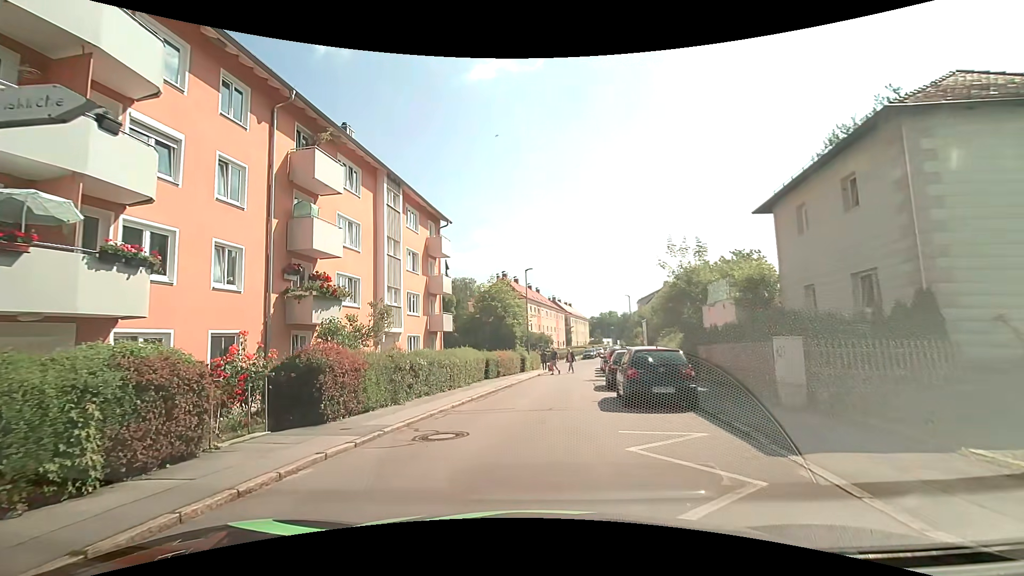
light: Day
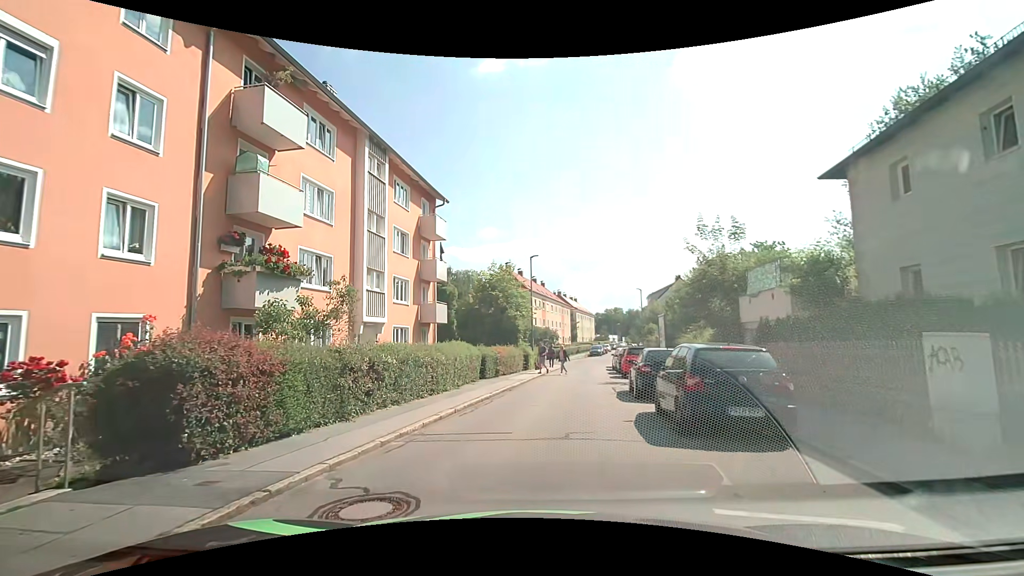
(-0.2, +4.1) m; -2°
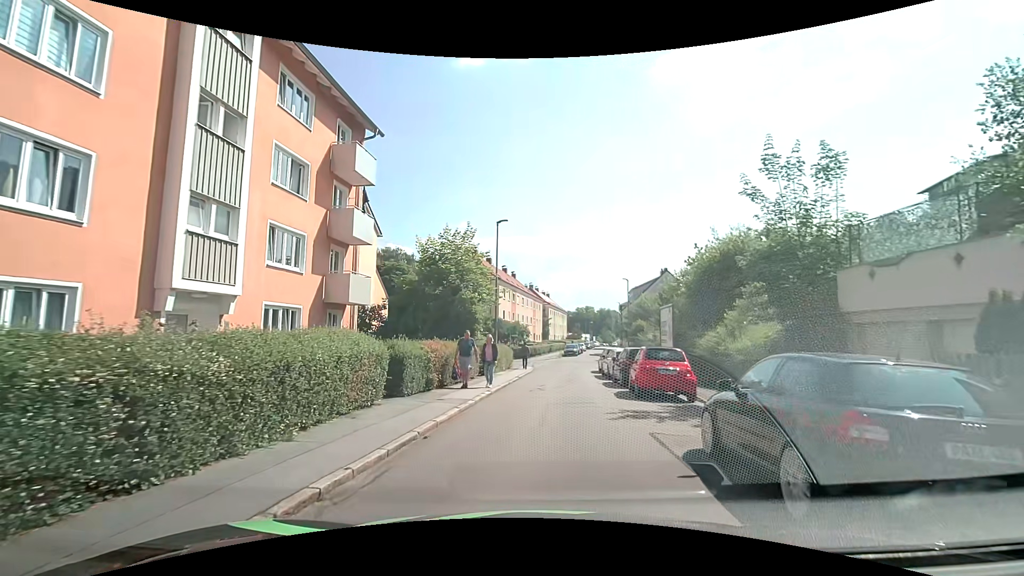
(+0.2, +9.7) m; +3°
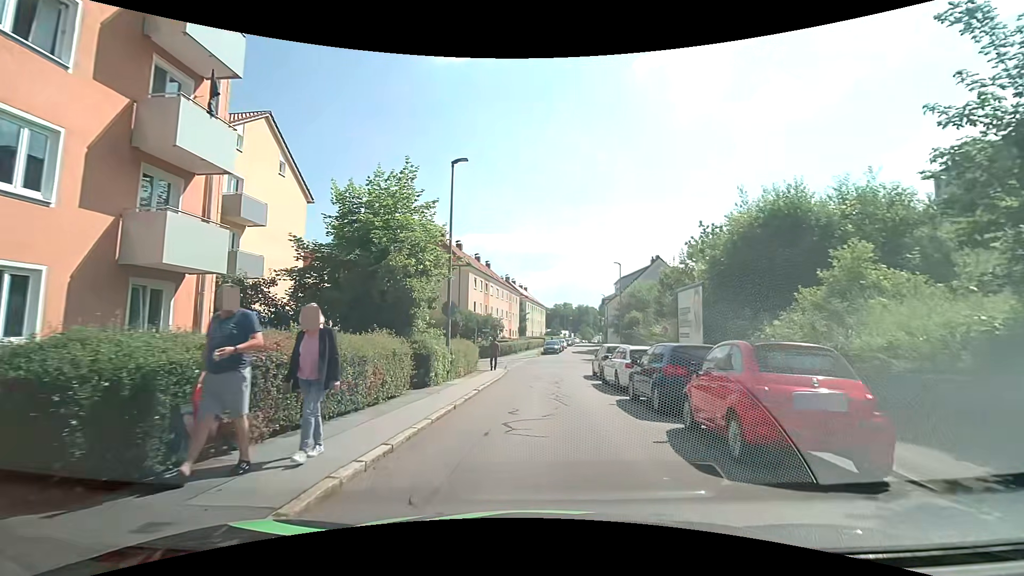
(+0.2, +8.5) m; +2°
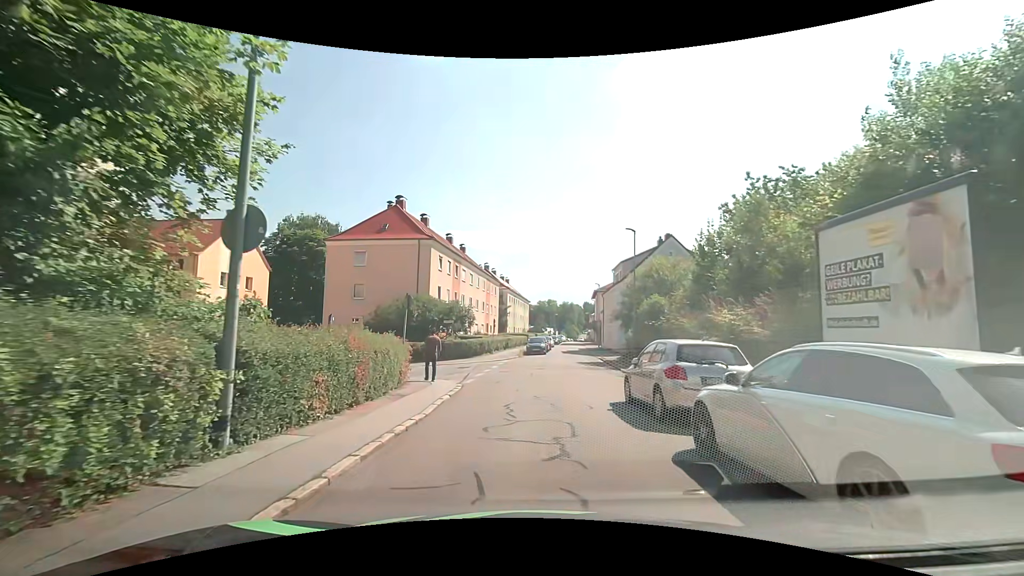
(+0.3, +12.3) m; +2°
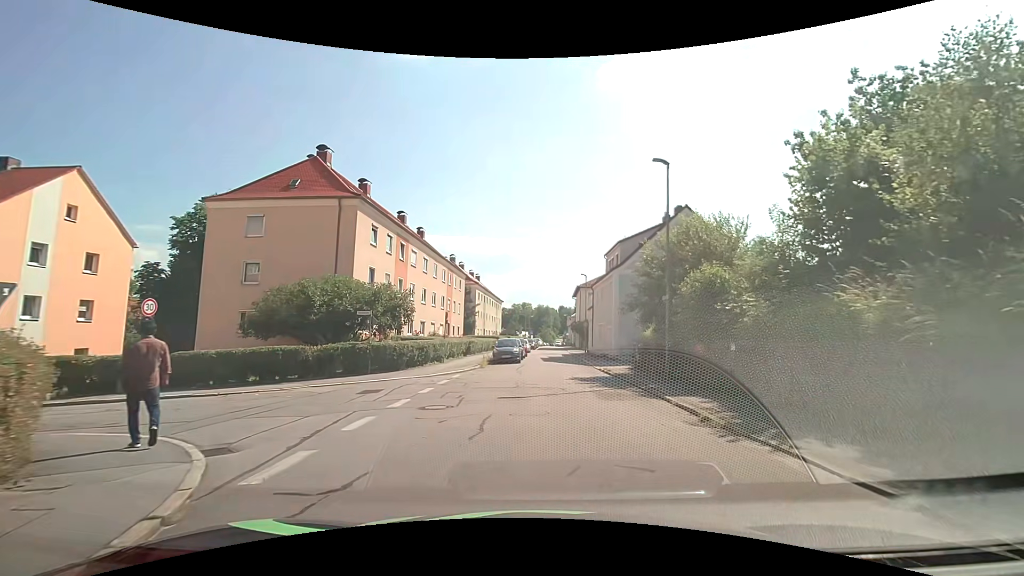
(+0.2, +12.4) m; +3°
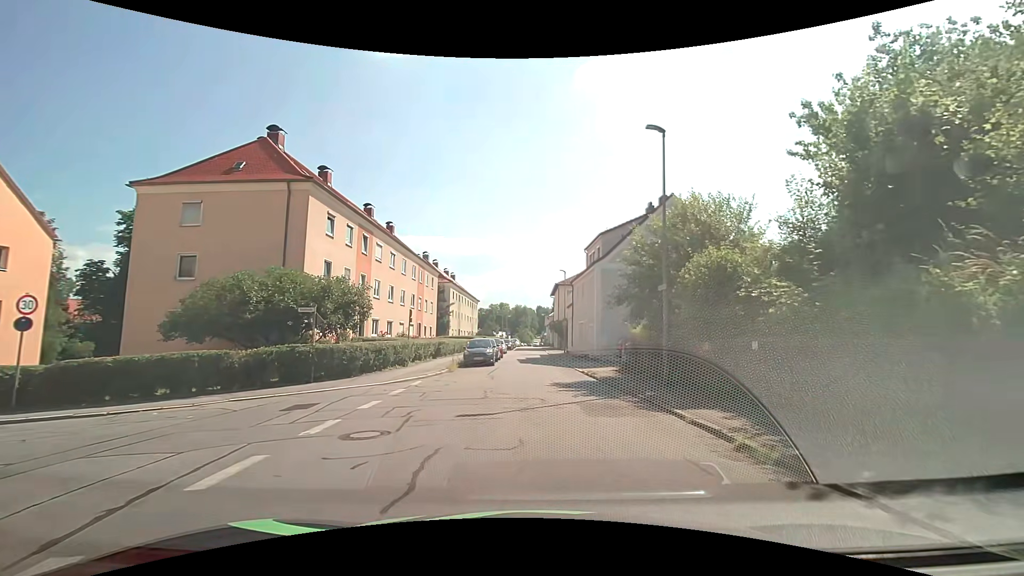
(+0.1, +3.0) m; +2°
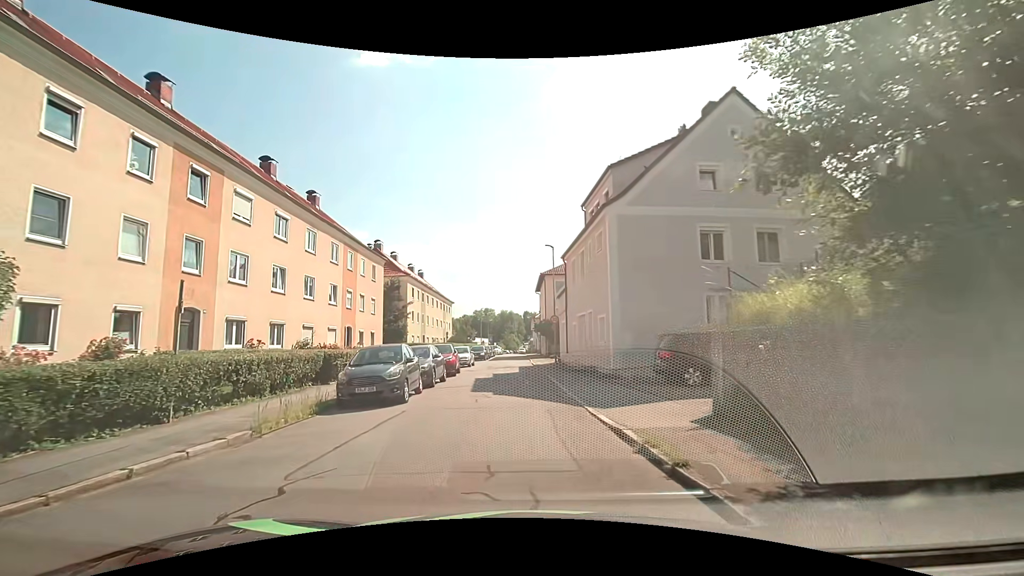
(+0.8, +14.9) m; +2°
(0, +10) (-1, +20) (-1, +30) (-2, +40) (-2, +50) (-2, +60) (-3, +70) (-3, +80) (-3, +90) (-4, +100) m
